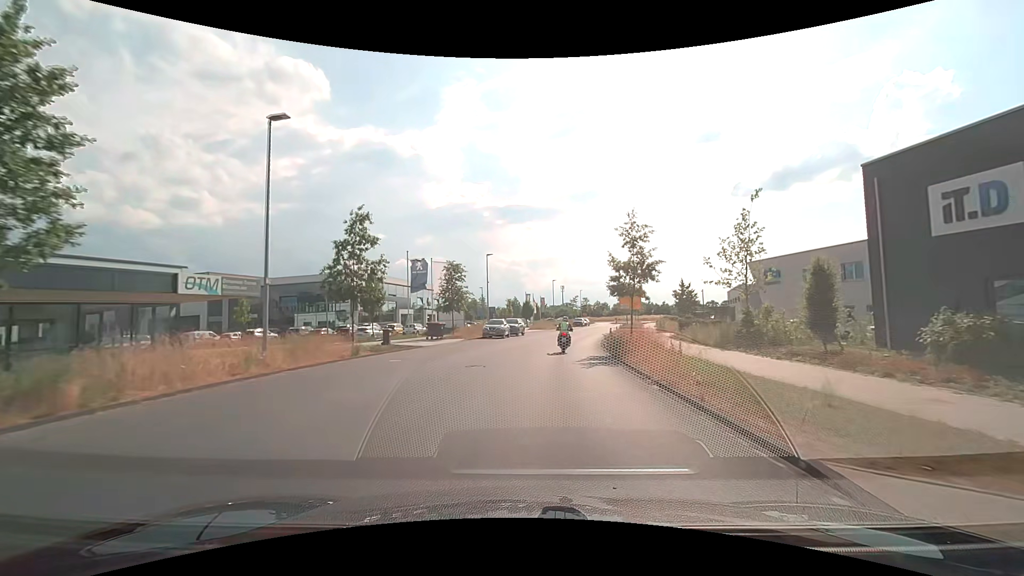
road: secondary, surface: asphalt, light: Day
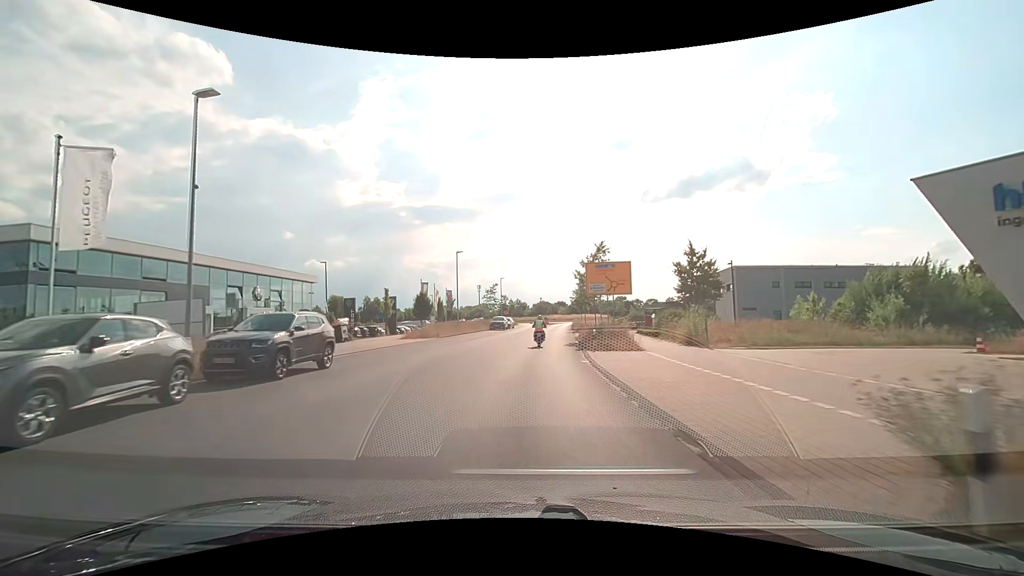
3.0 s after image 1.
(+3.1, +34.2) m; +10°
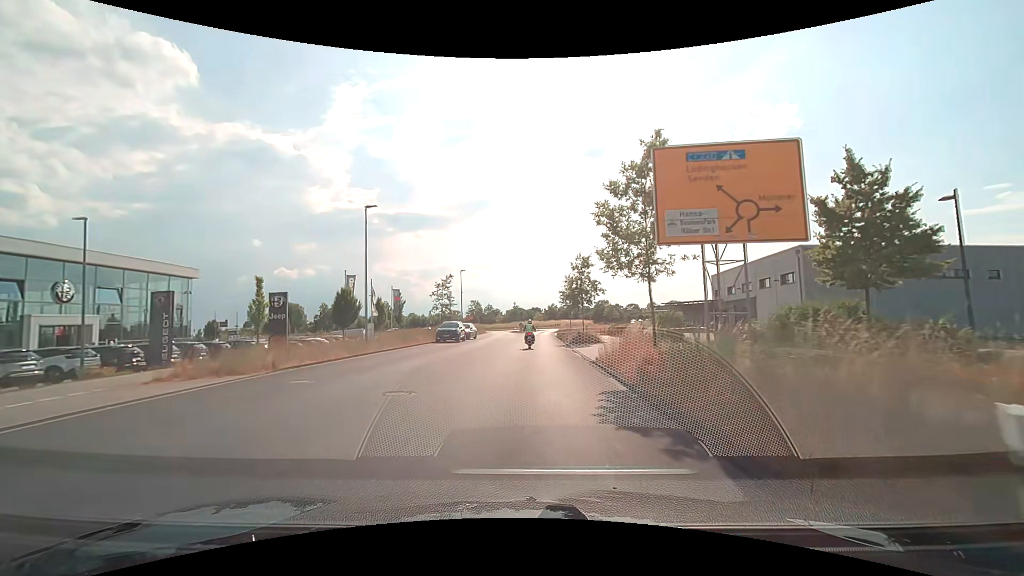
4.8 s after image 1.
(+0.6, +21.1) m; +3°
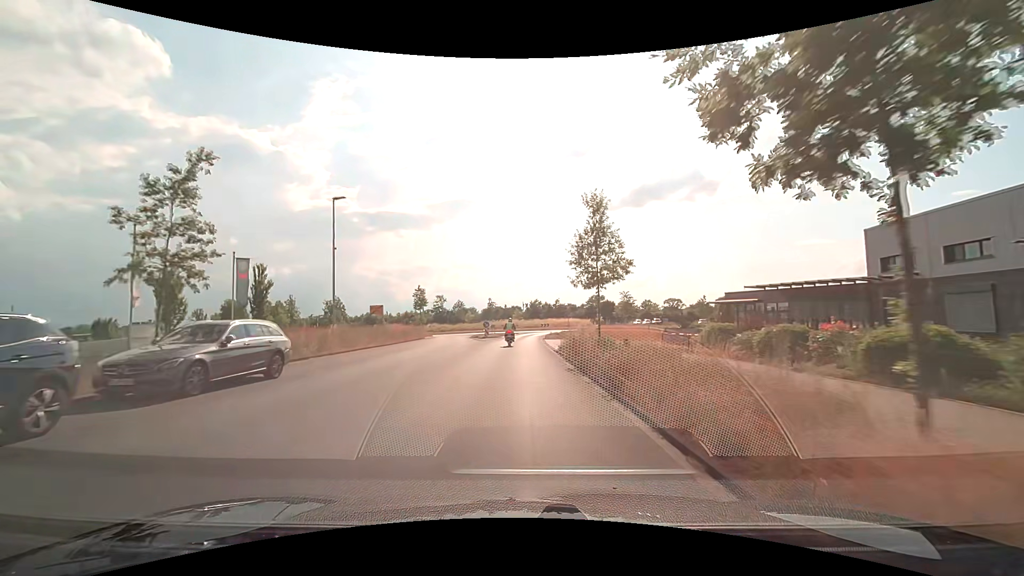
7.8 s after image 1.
(+1.3, +34.5) m; +2°
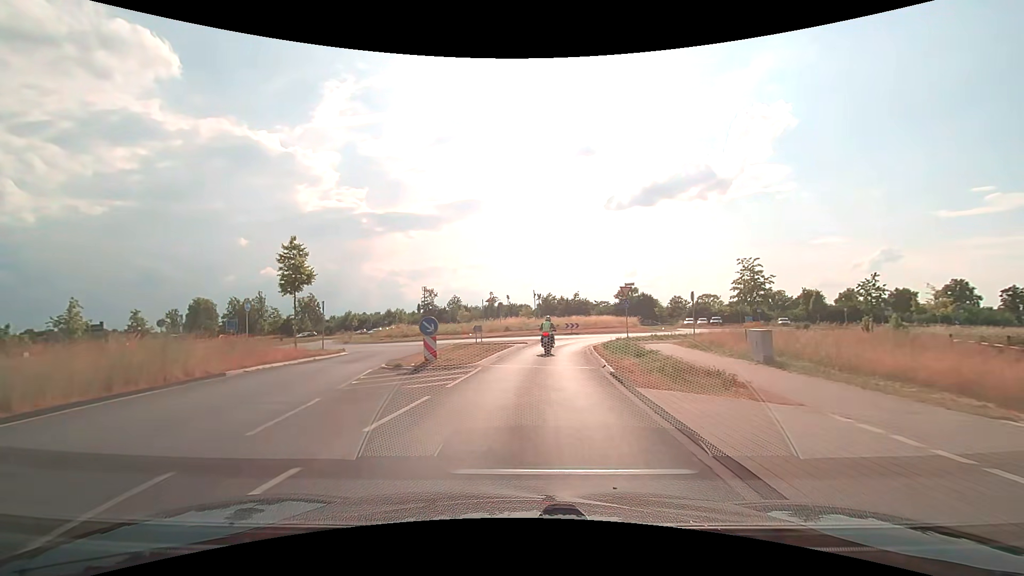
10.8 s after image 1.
(-0.2, +32.1) m; -1°
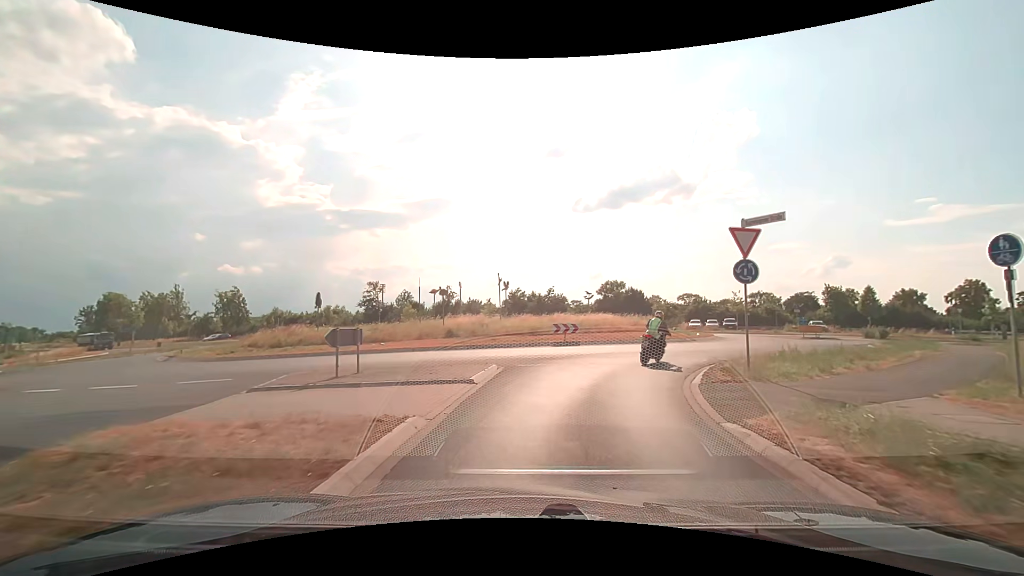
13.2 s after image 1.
(+0.3, +20.9) m; +3°
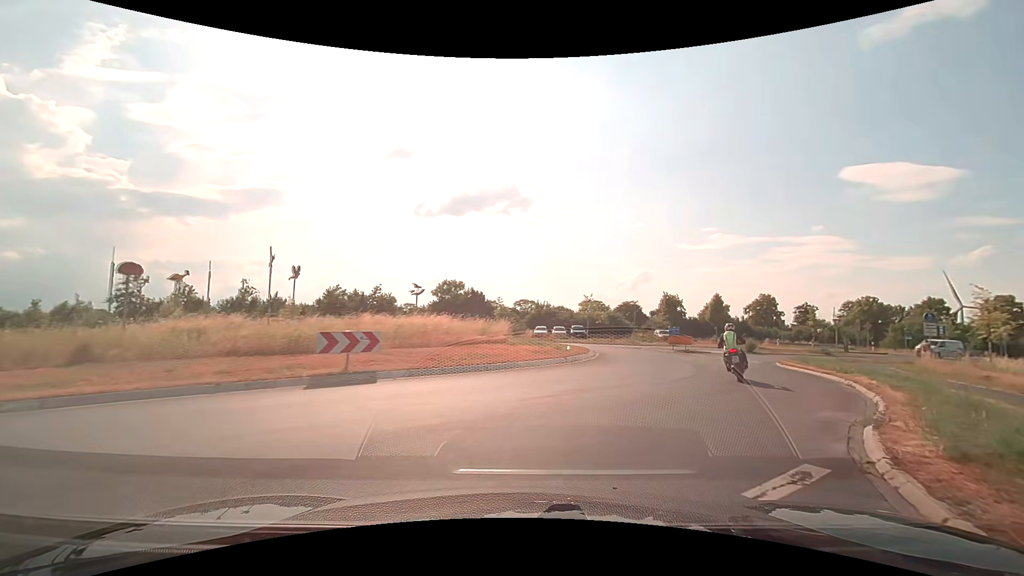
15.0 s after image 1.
(+1.7, +13.5) m; +18°
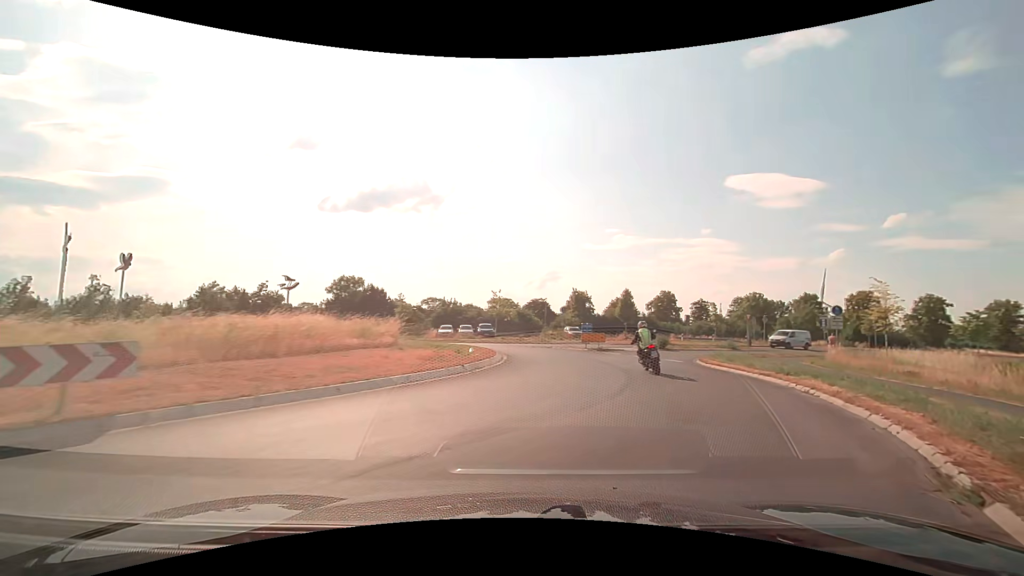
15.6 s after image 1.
(+0.4, +4.3) m; +11°
(+2, +10) (+4, +20) (+2, +29) (-3, +38) (-10, +44) (-20, +47) (-30, +45) (-39, +41) (-48, +36) (-57, +33) m
